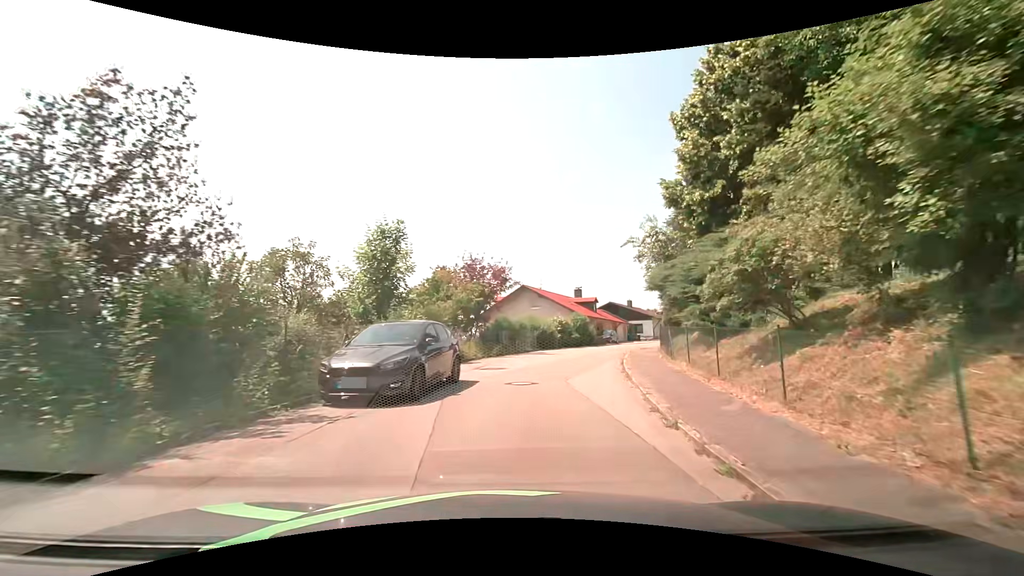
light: Day
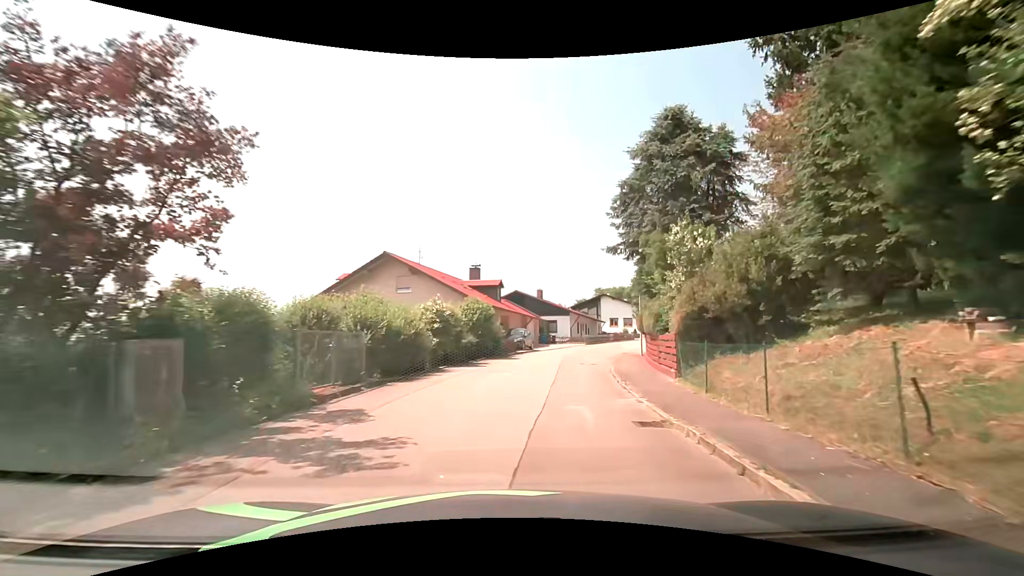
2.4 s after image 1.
(+2.1, +20.6) m; +12°
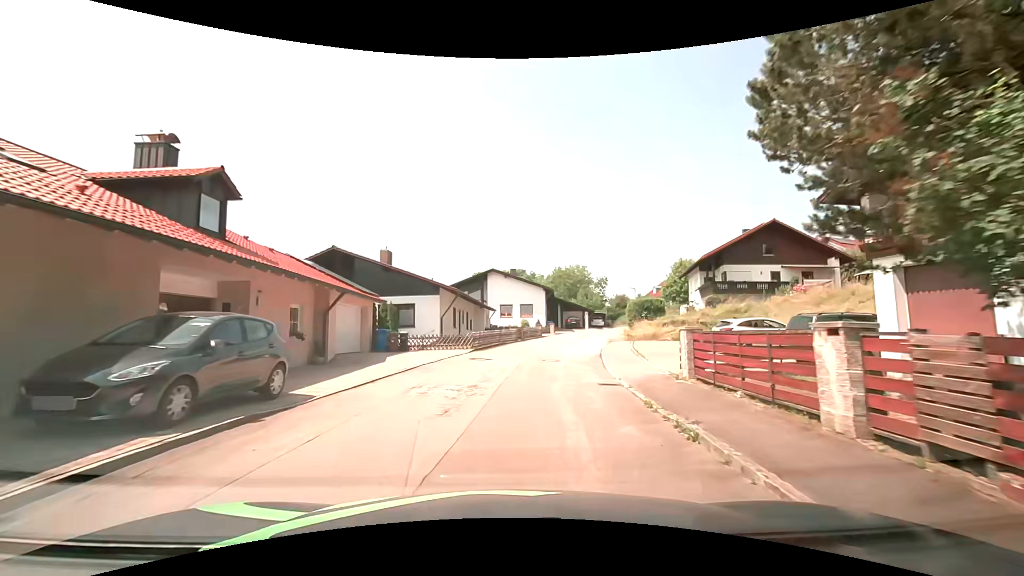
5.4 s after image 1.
(+2.8, +26.7) m; +14°
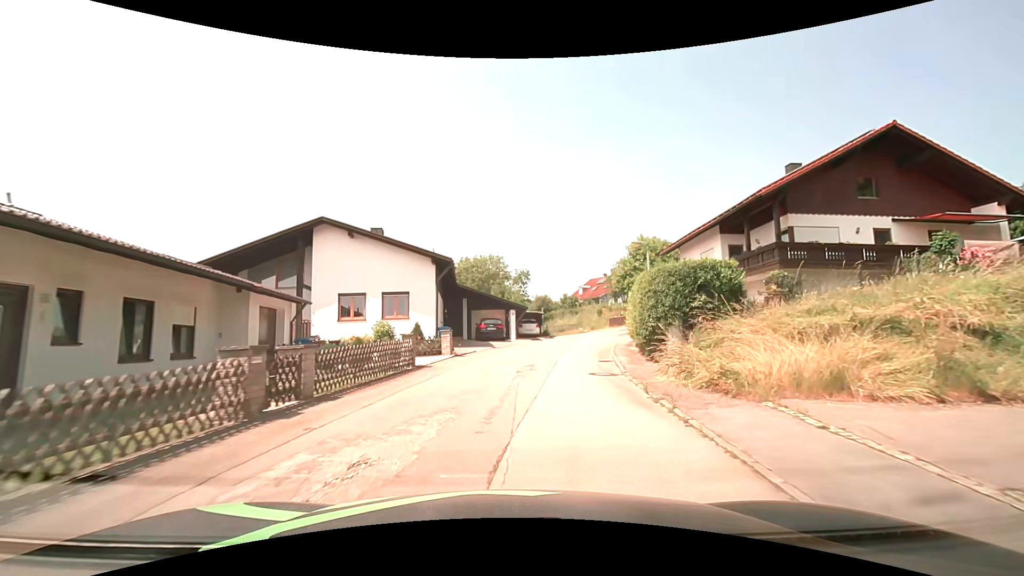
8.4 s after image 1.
(+2.6, +27.0) m; +11°
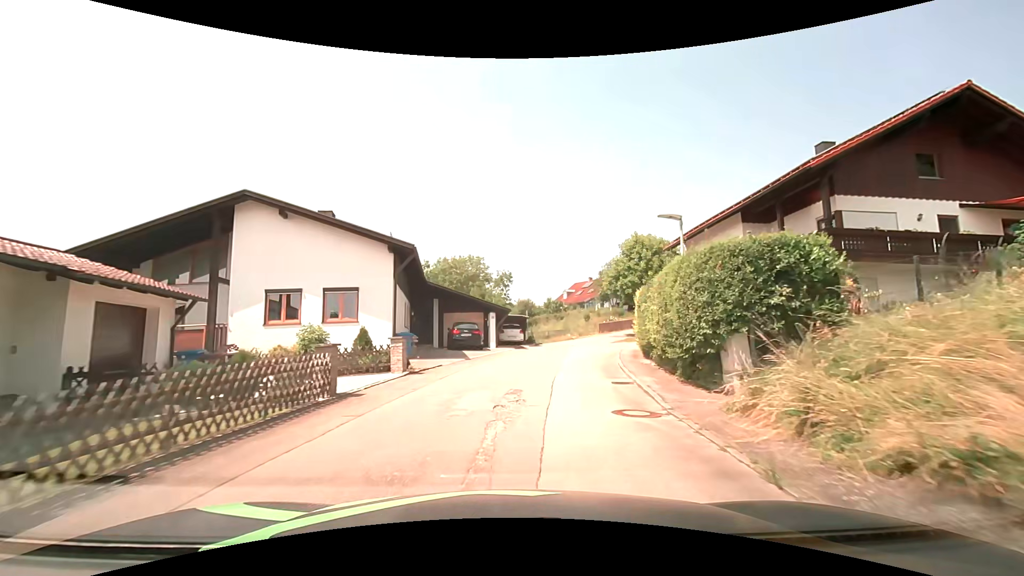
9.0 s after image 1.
(+0.1, +5.4) m; +2°
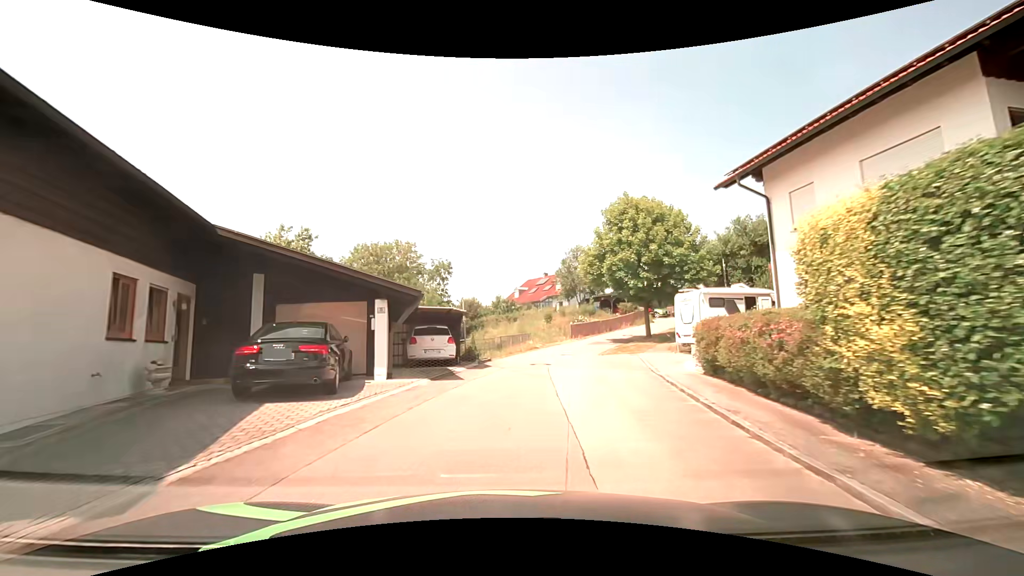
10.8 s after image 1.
(+1.0, +15.9) m; +7°
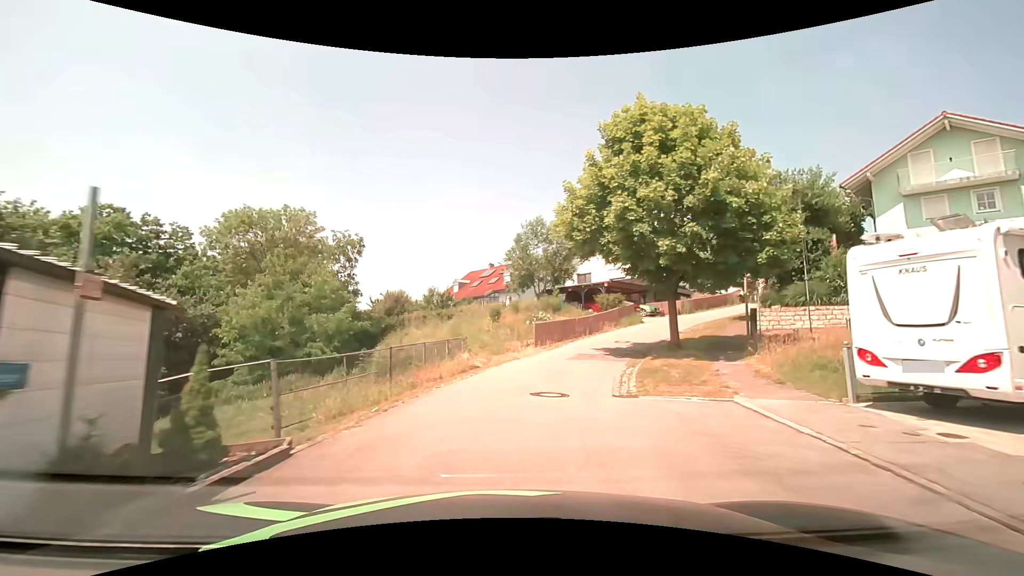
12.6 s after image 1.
(+0.7, +15.1) m; +6°
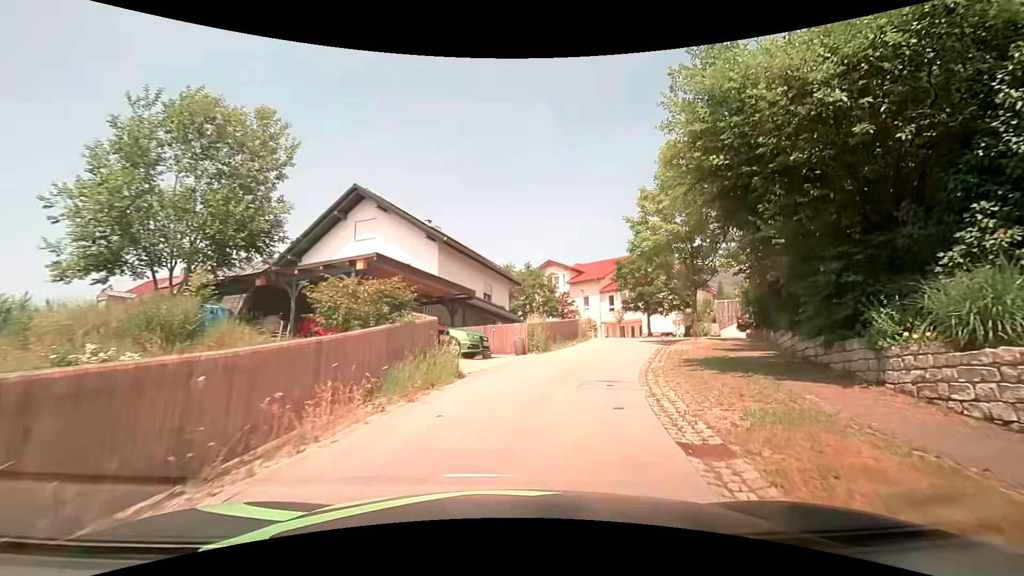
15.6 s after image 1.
(+4.7, +23.5) m; +25°
(+1, +10) (+4, +19) (+7, +29) (+7, +39) (+1, +47) (-7, +53) (-16, +58) (-25, +62) (-34, +67) (-42, +72) m
